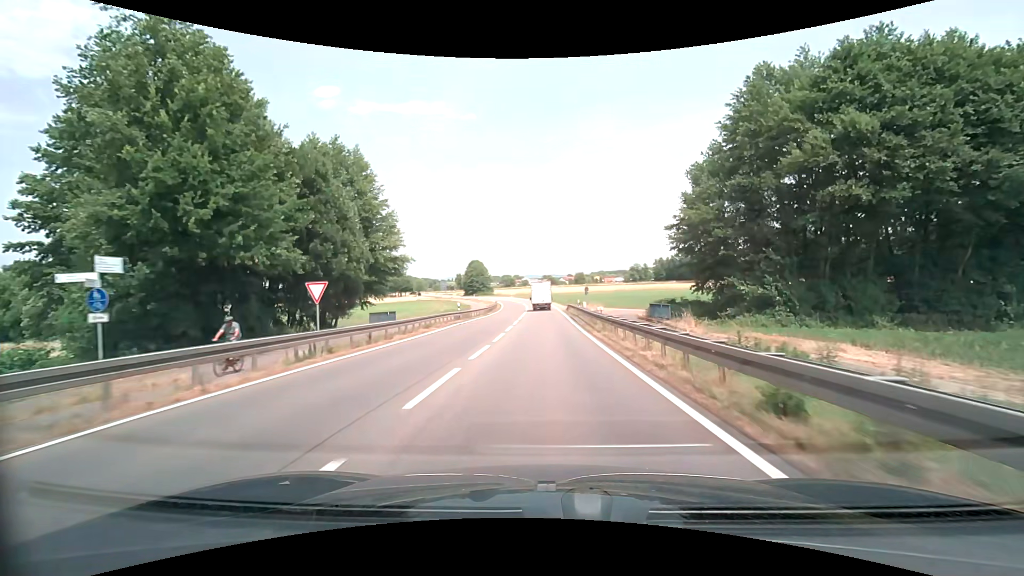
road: secondary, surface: asphalt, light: Day
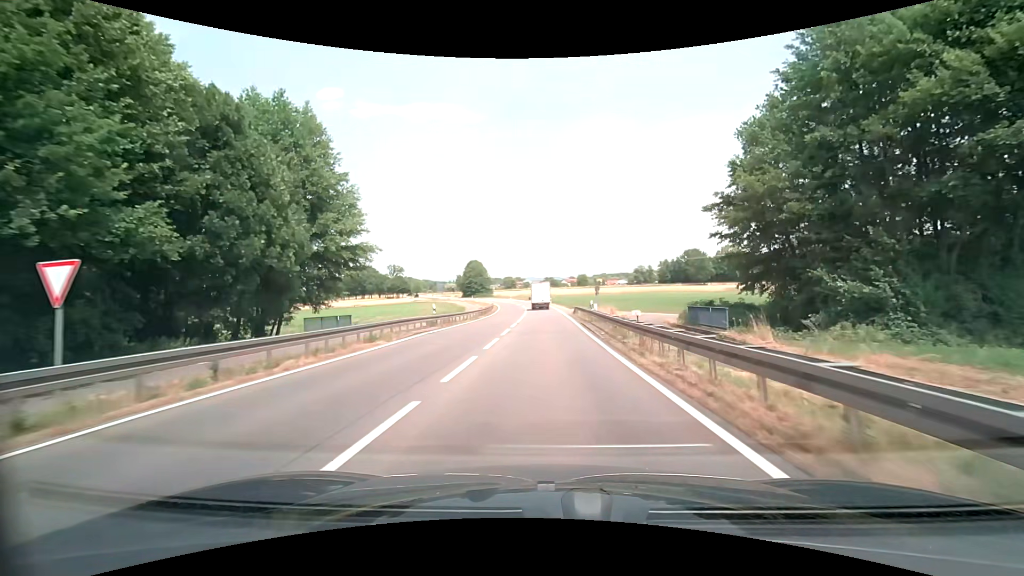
(0.0, +9.4) m; 0°
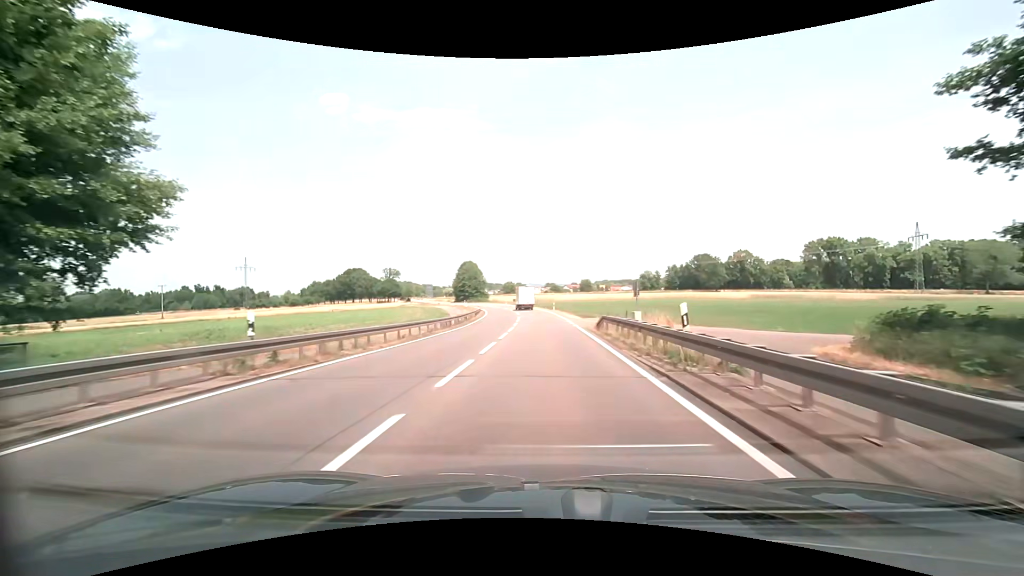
(-0.1, +19.1) m; 0°
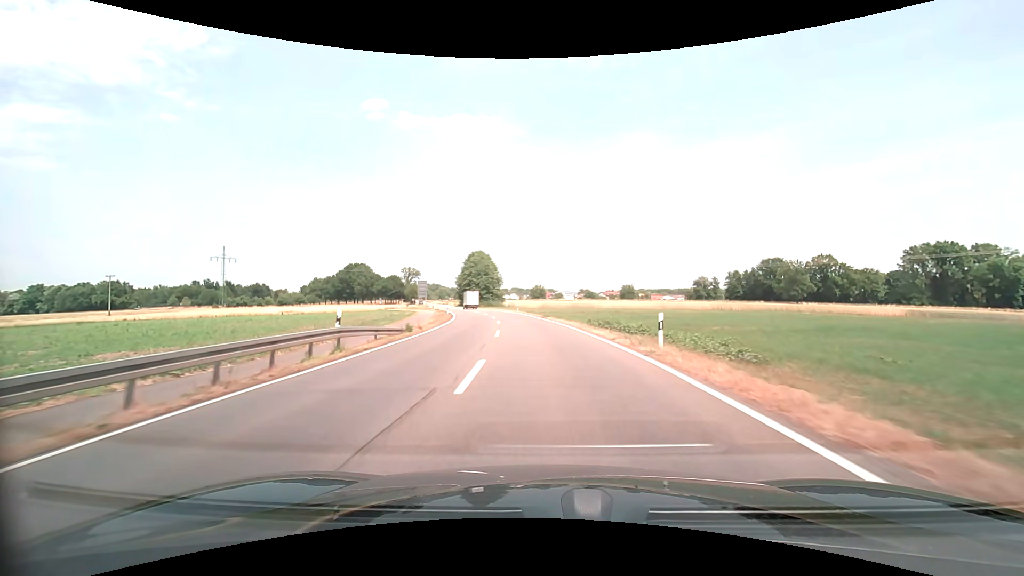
(-1.0, +48.5) m; -3°
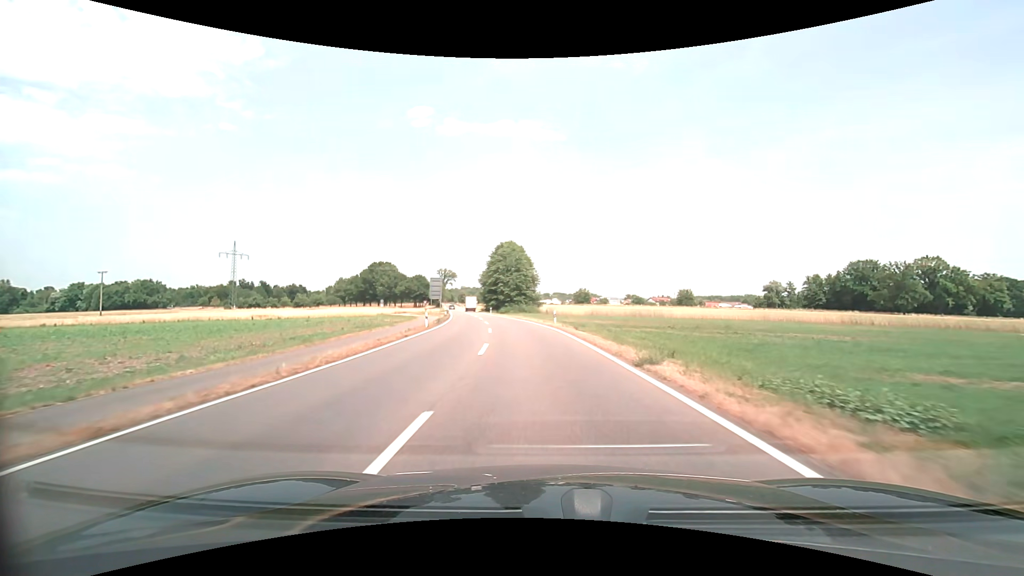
(-1.1, +29.1) m; -5°
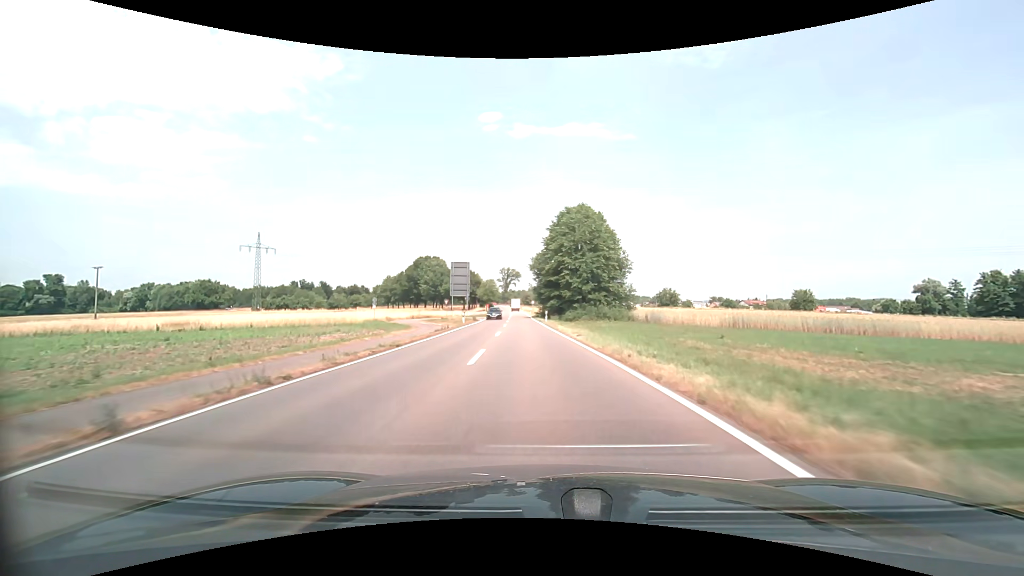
(-2.8, +39.0) m; -8°
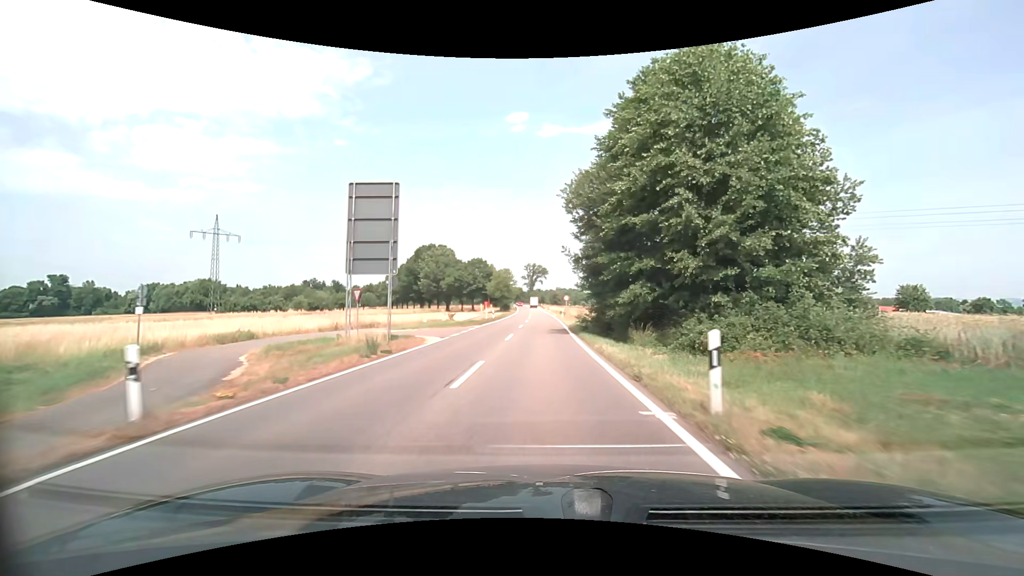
(-1.5, +39.4) m; -3°
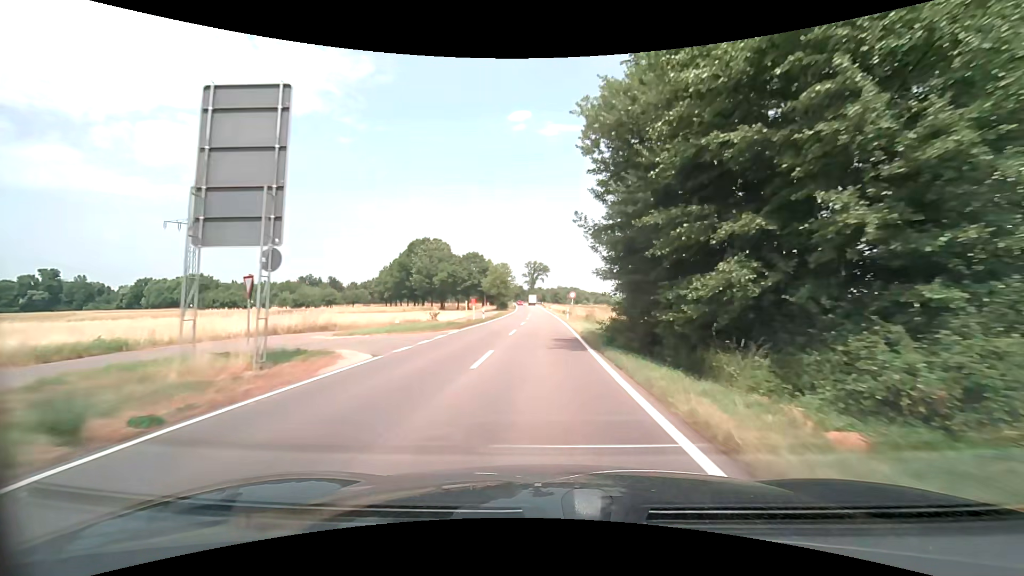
(0.0, +9.8) m; 0°
(0, +10) (0, +20) (0, +30) (0, +40) (0, +50) (0, +60) (0, +70) (-1, +80) (-1, +90) (-1, +100) m
